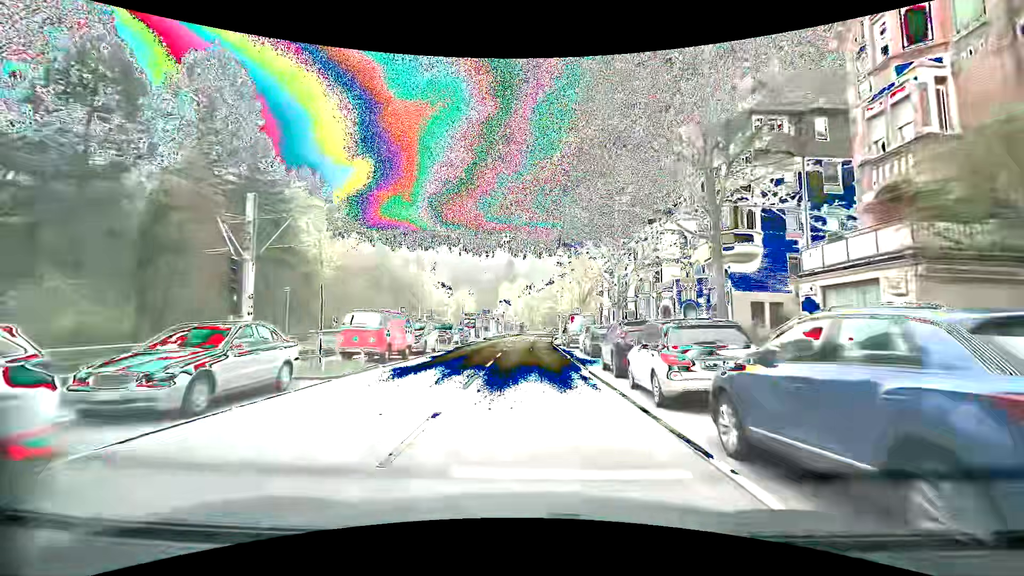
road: secondary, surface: asphalt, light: Day
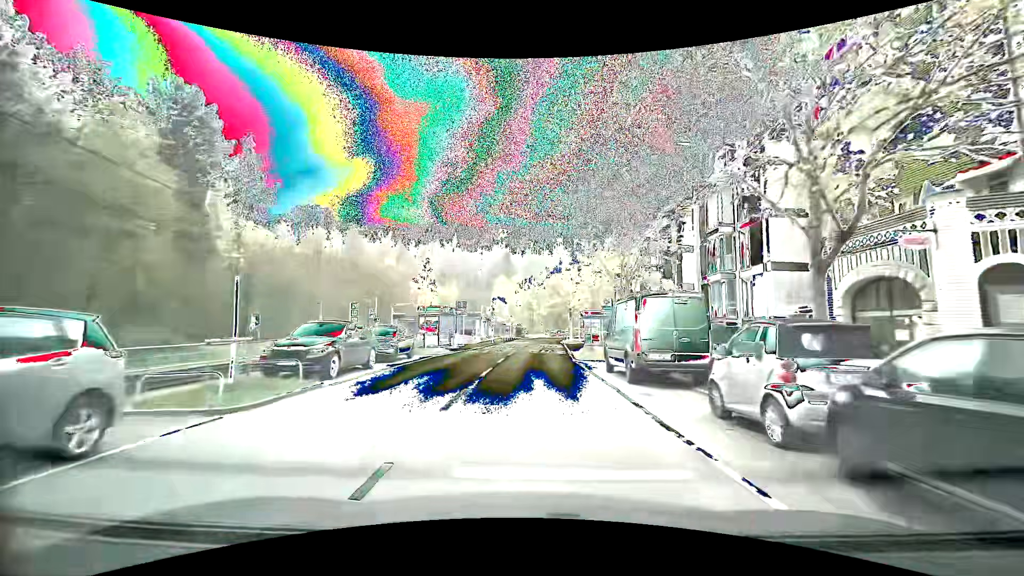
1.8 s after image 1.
(+0.2, +20.9) m; +1°
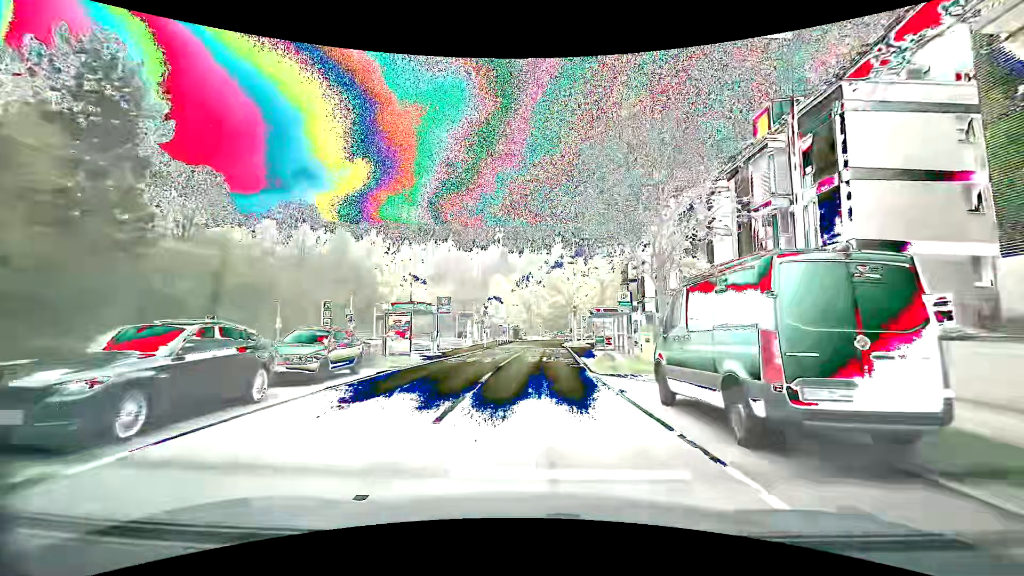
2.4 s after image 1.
(0.0, +6.9) m; 0°
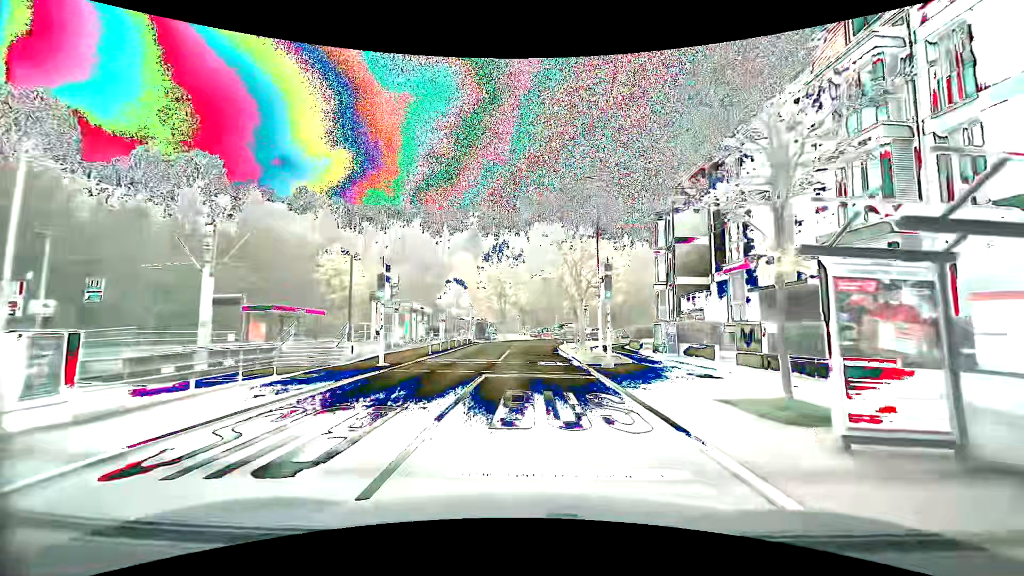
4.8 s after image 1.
(+0.6, +27.5) m; +3°
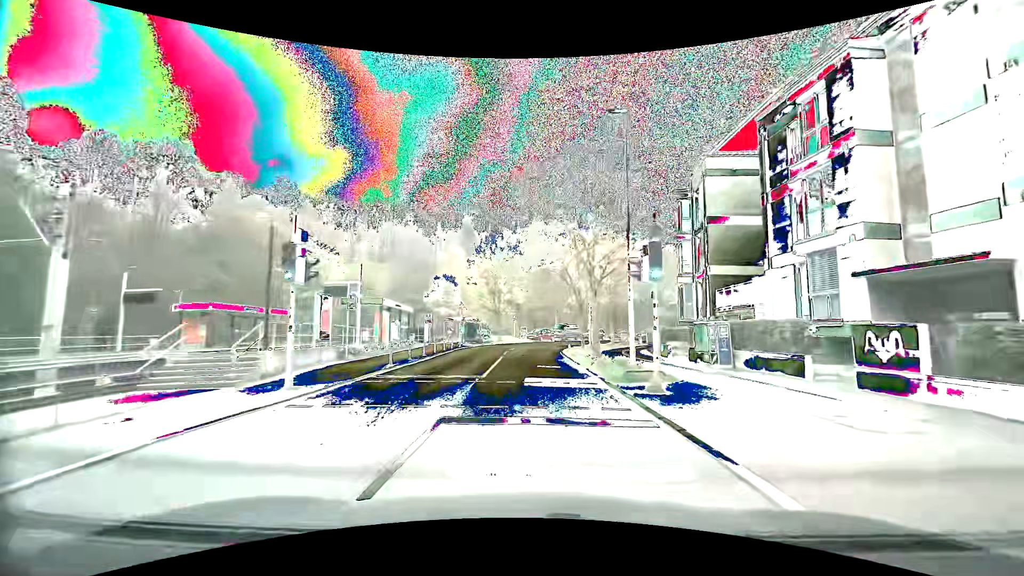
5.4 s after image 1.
(0.0, +7.0) m; 0°
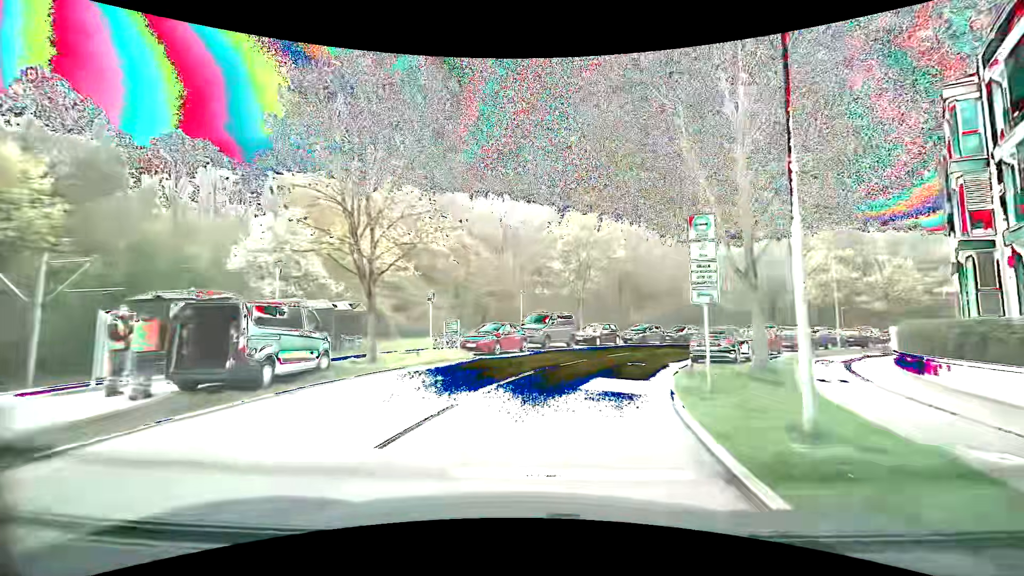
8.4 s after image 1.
(+0.6, +34.1) m; +5°
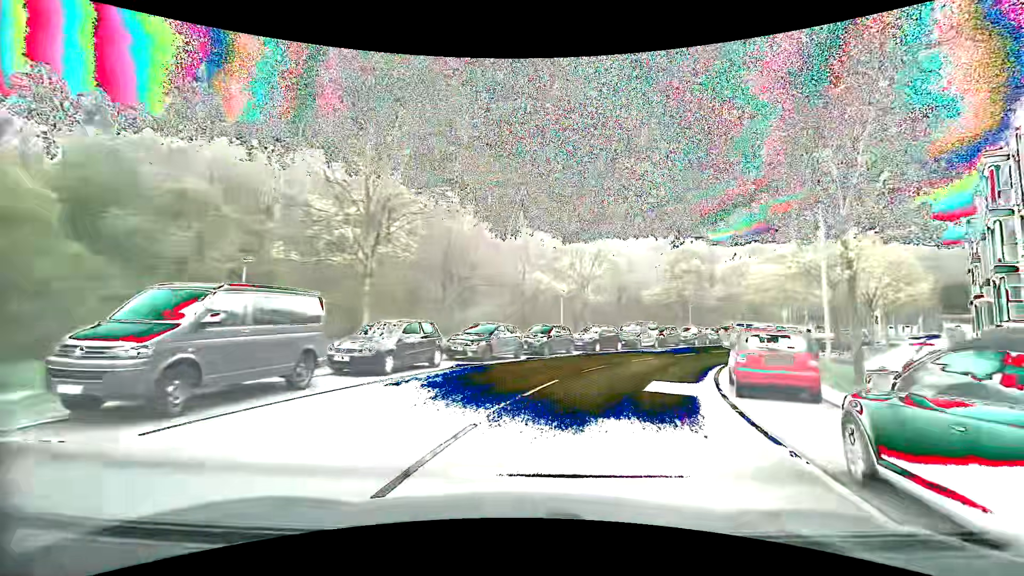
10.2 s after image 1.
(+3.0, +19.0) m; +21°
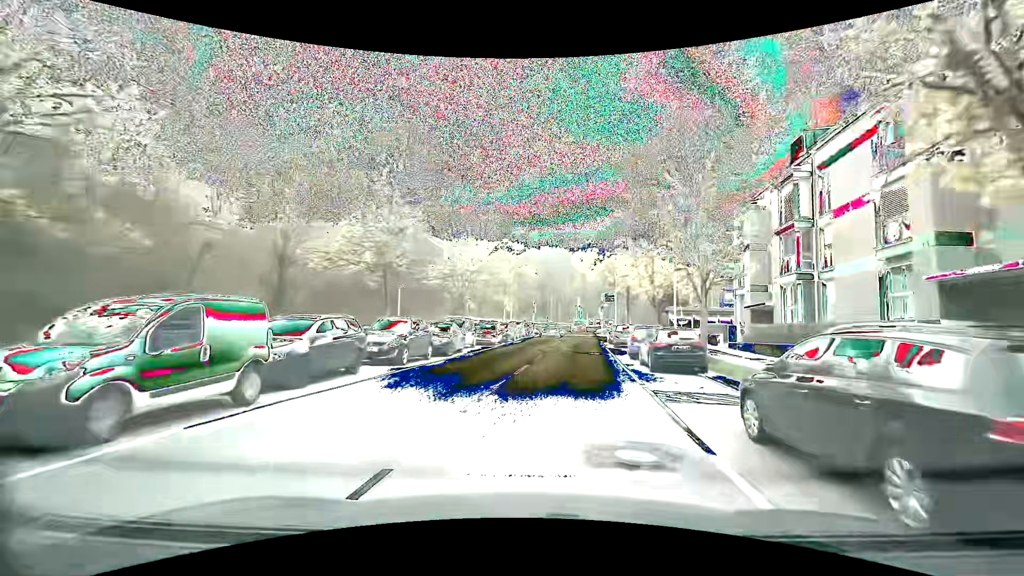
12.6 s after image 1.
(+6.7, +24.5) m; +31°
(+1, +10) (+2, +20) (+3, +30) (+4, +40) (+6, +50) (+7, +60) (+8, +69) (+8, +79) (+6, +89) (+2, +98) m
